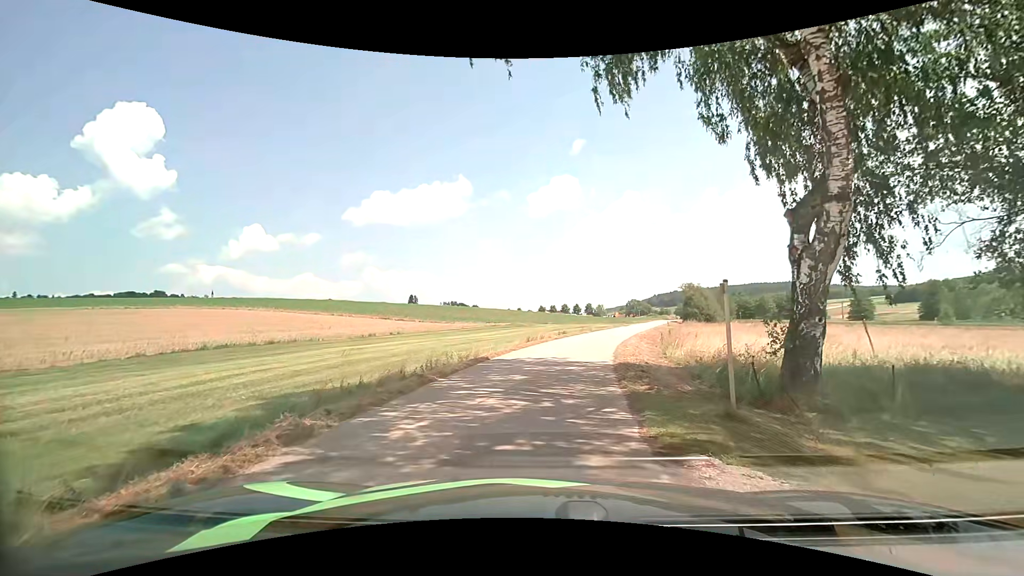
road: unclassified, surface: asphalt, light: Day
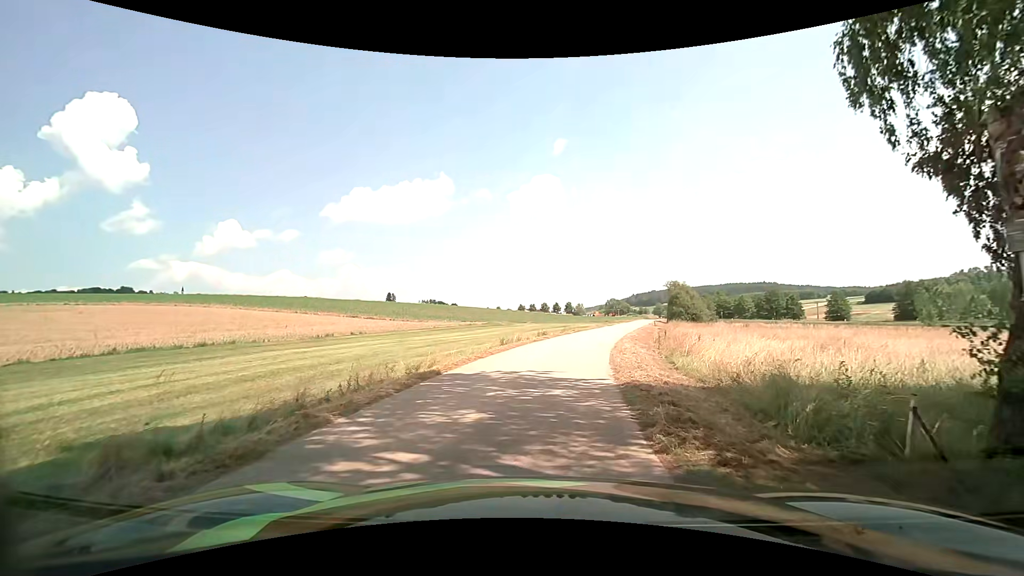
(0.0, +4.7) m; +2°
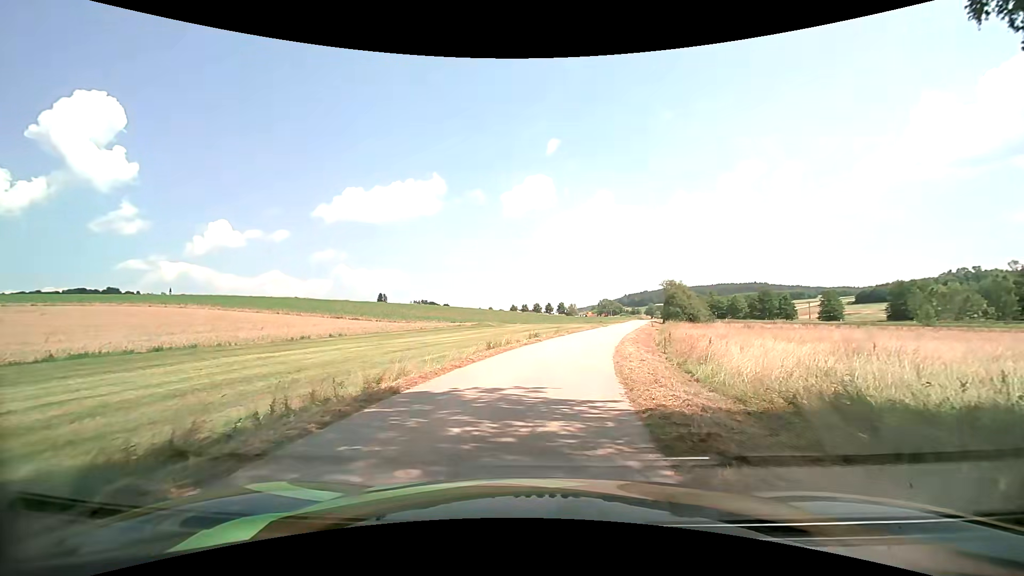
(0.0, +2.8) m; +1°
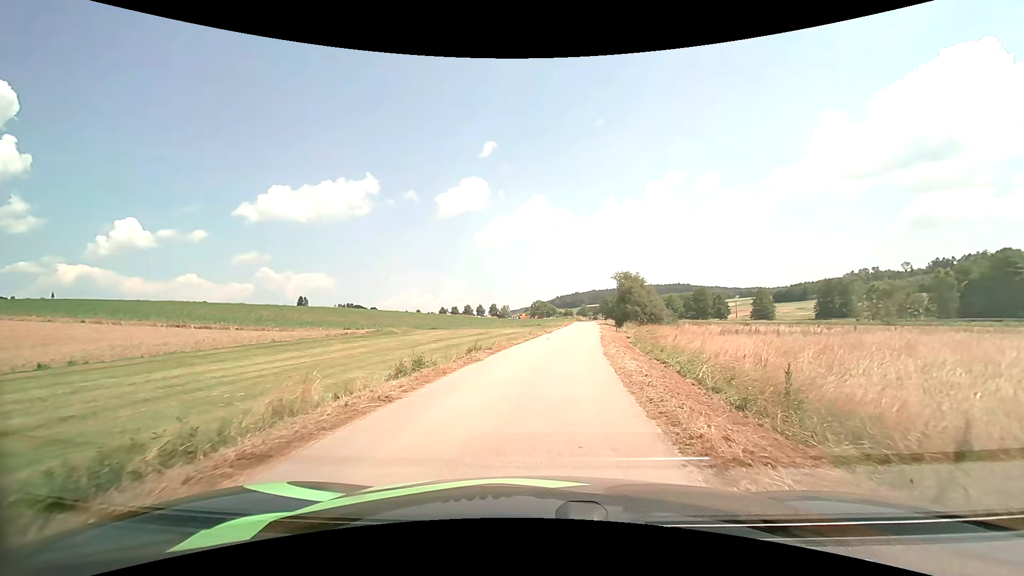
(+1.0, +18.1) m; +7°
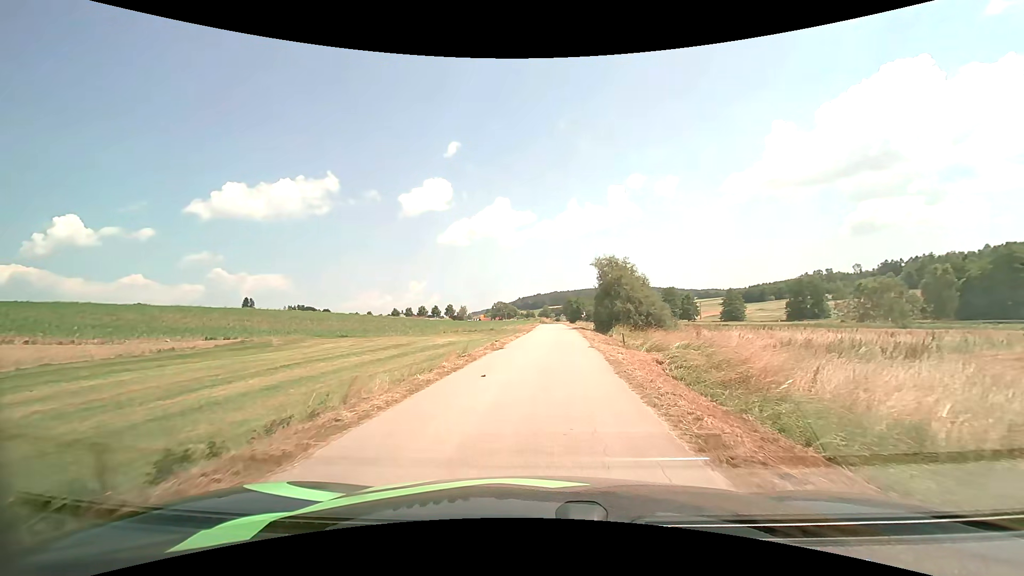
(+0.6, +17.6) m; +4°
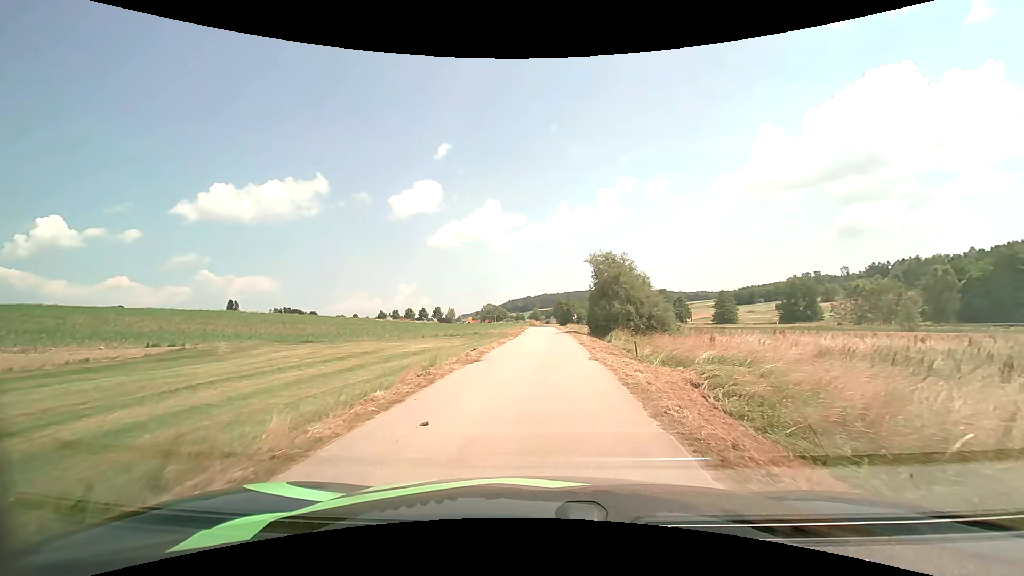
(0.0, +4.7) m; +1°
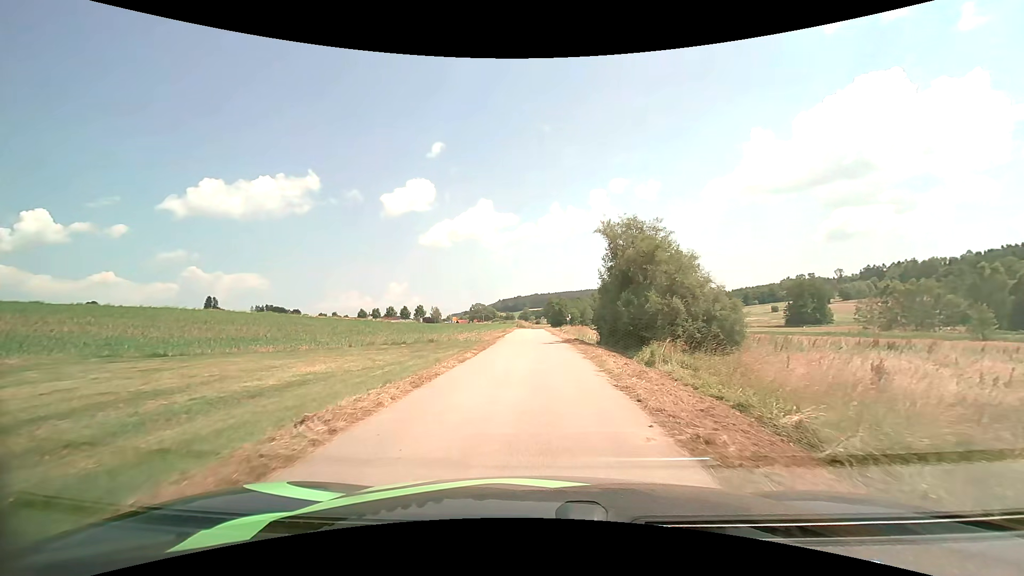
(+0.2, +14.5) m; +1°
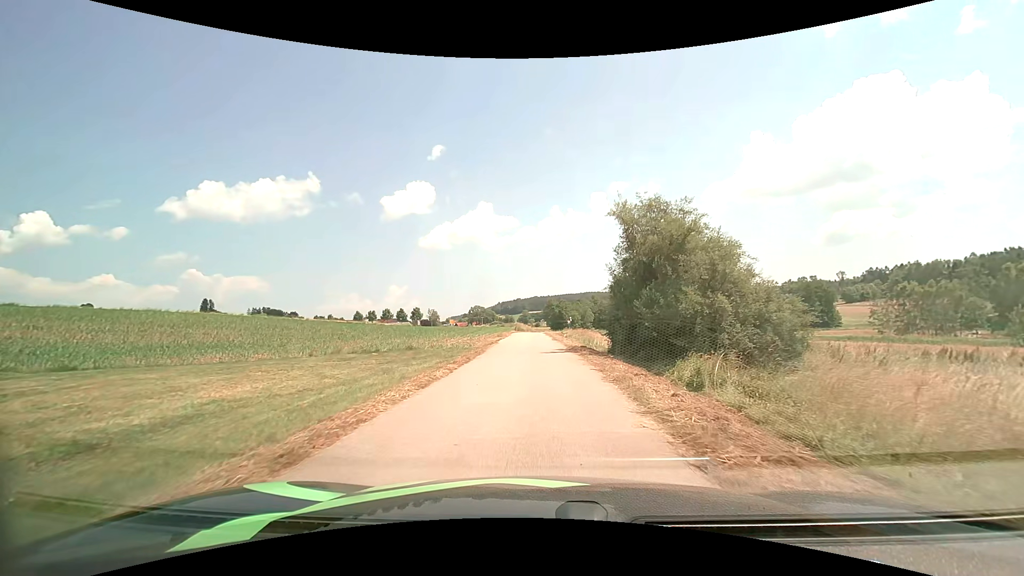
(0.0, +5.0) m; 0°
(0, +10) (0, +20) (0, +30) (0, +40) (-1, +50) (-1, +60) (-1, +70) (0, +80) (+1, +90) (+5, +99) m
